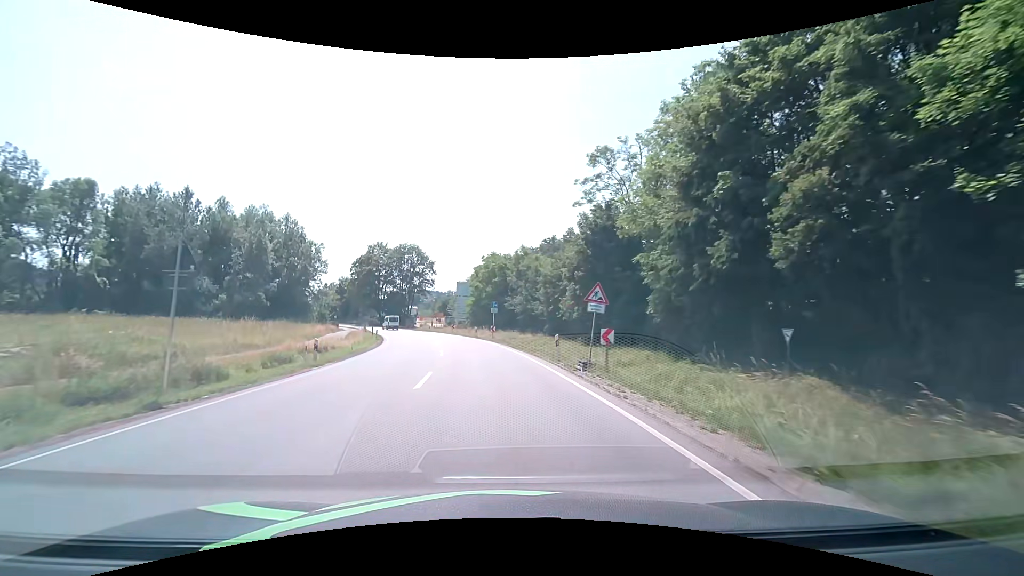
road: primary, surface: asphalt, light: Day
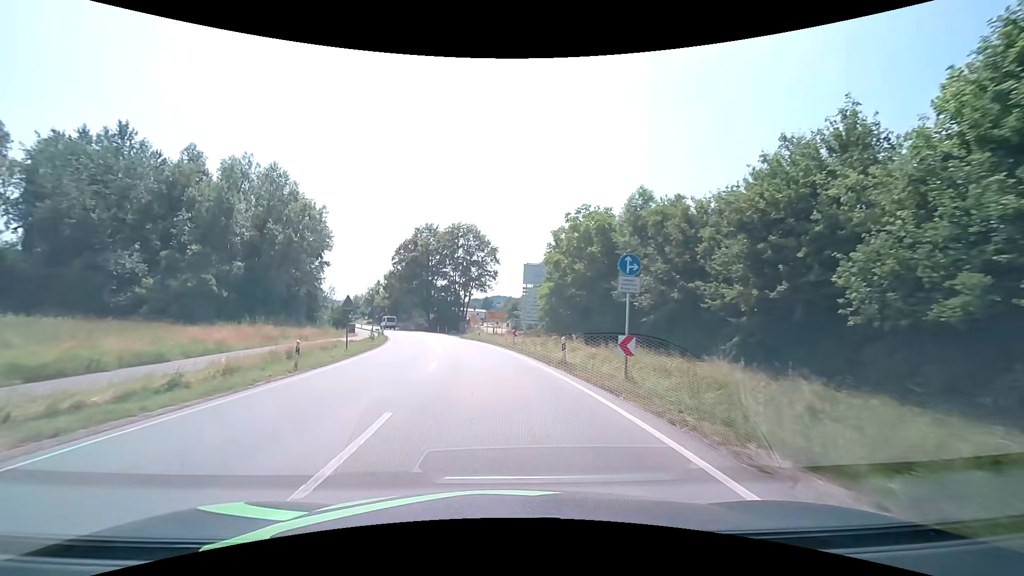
(-2.4, +30.5) m; -9°
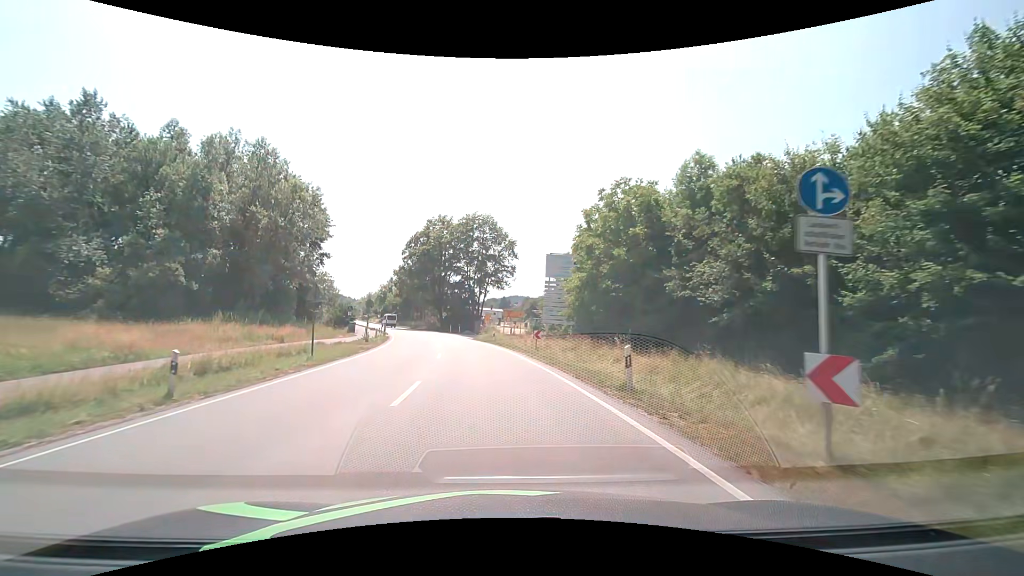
(-0.1, +7.4) m; -2°
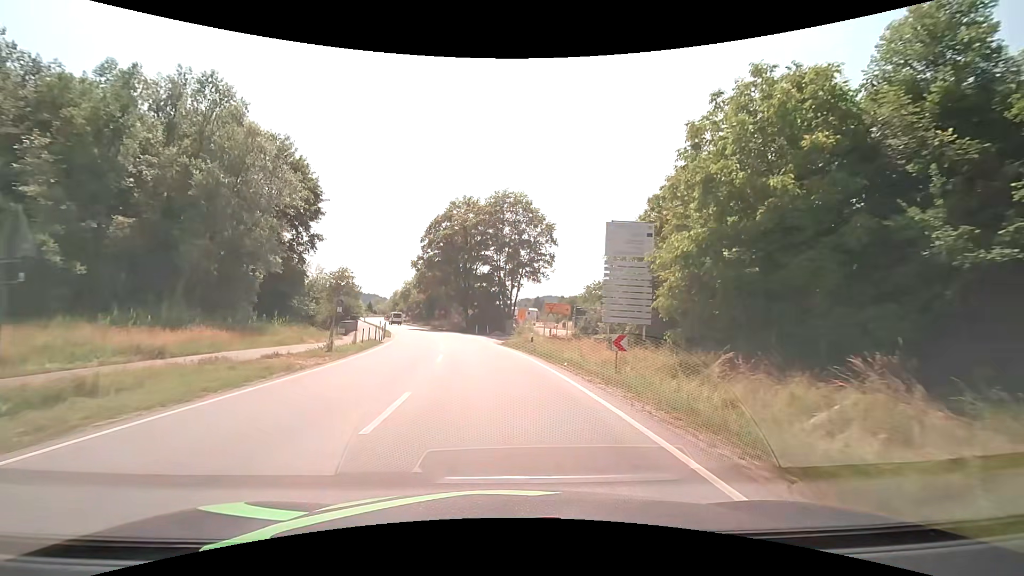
(-0.5, +14.1) m; -4°
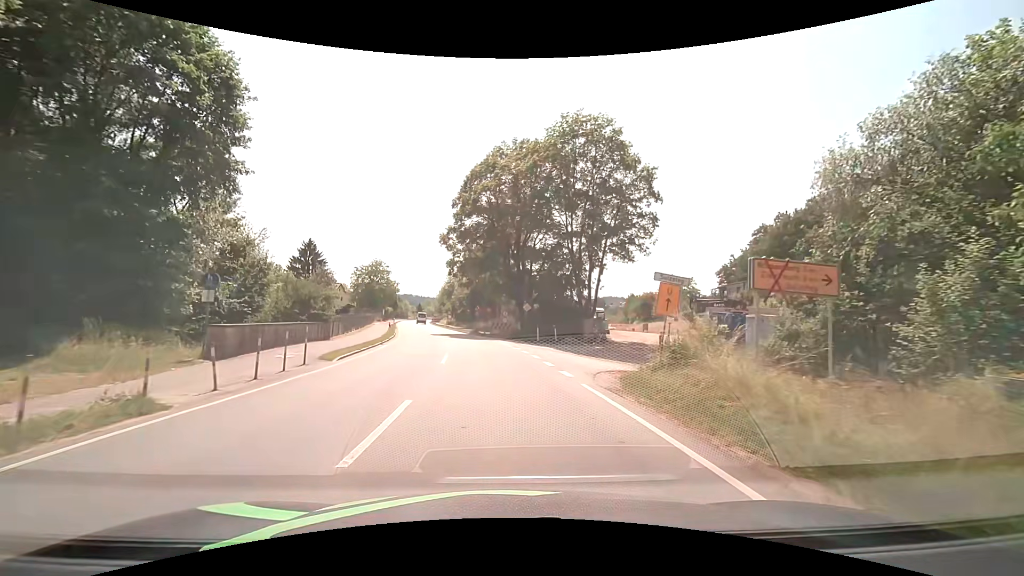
(-1.4, +25.0) m; -7°
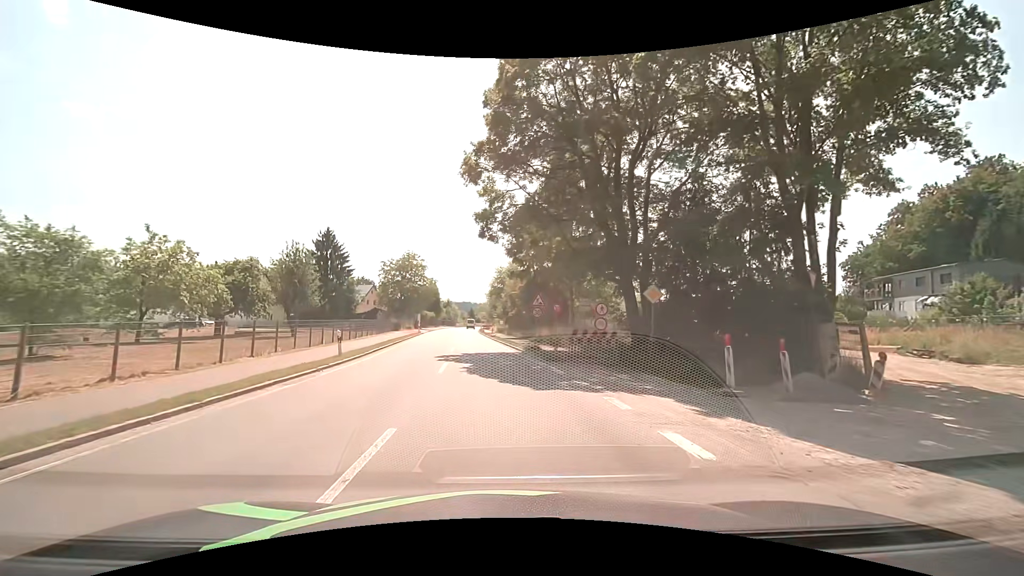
(-1.5, +25.8) m; -7°
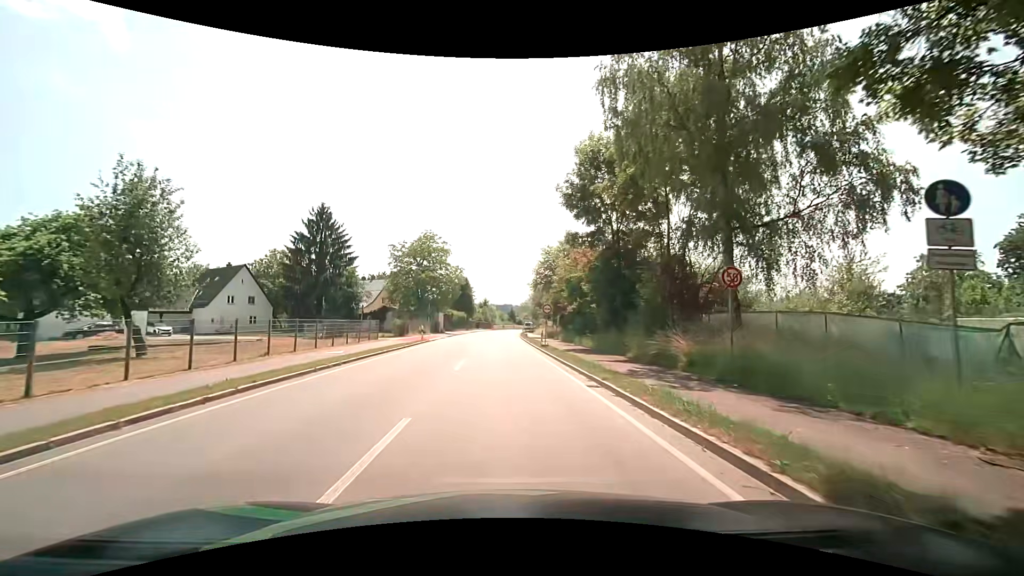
(-1.1, +23.3) m; -5°
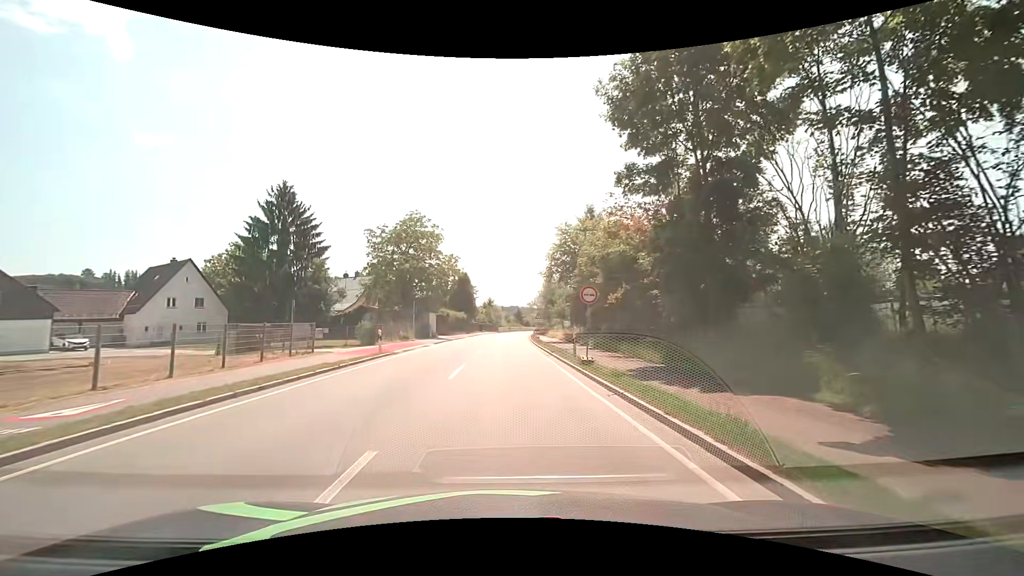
(-0.1, +13.6) m; -1°
(0, +10) (0, +20) (0, +30) (0, +40) (0, +50) (0, +60) (+1, +70) (+1, +80) (+2, +90) (+3, +100) m
